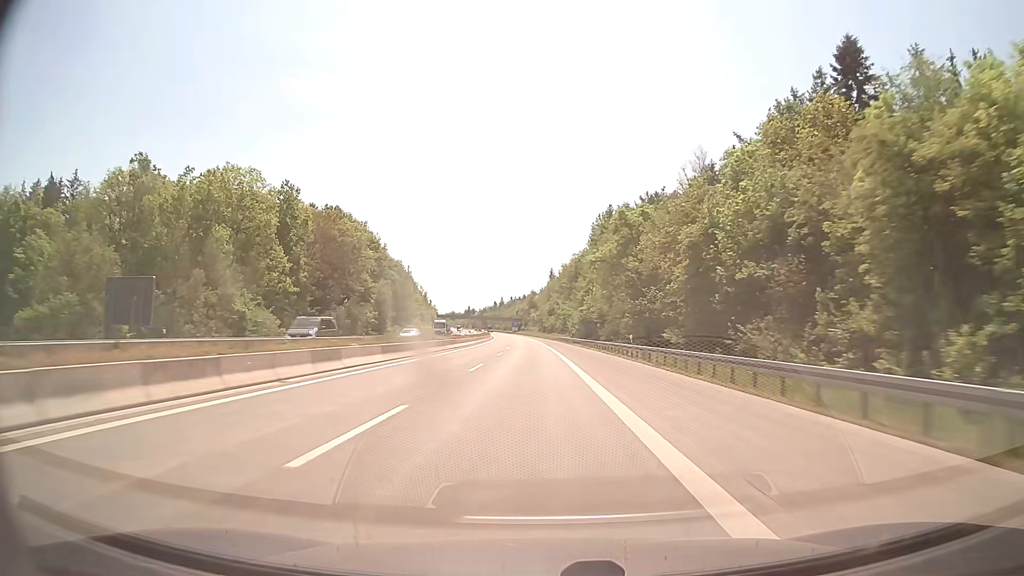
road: motorway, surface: concrete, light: Day
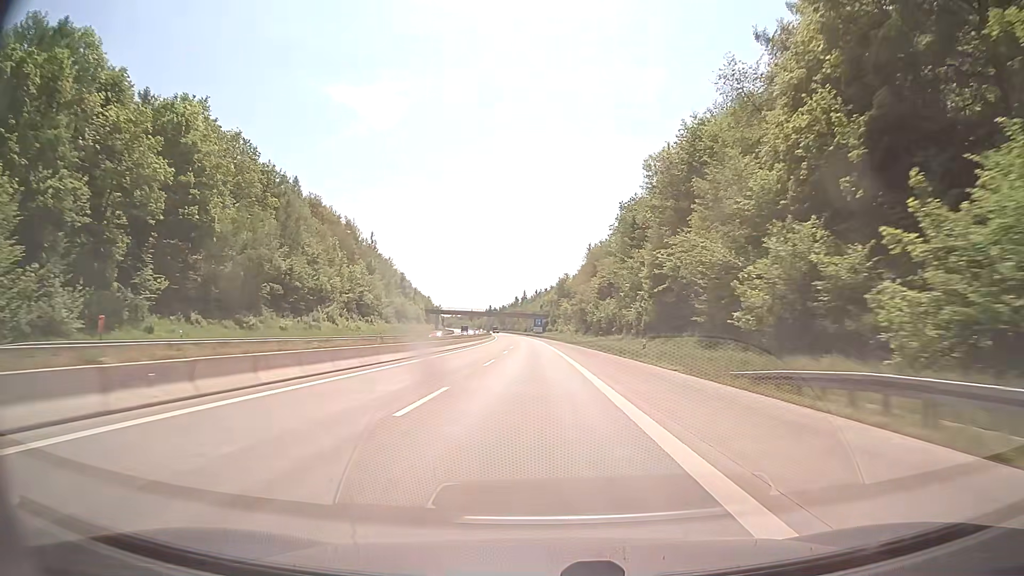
(-2.3, +103.7) m; -2°
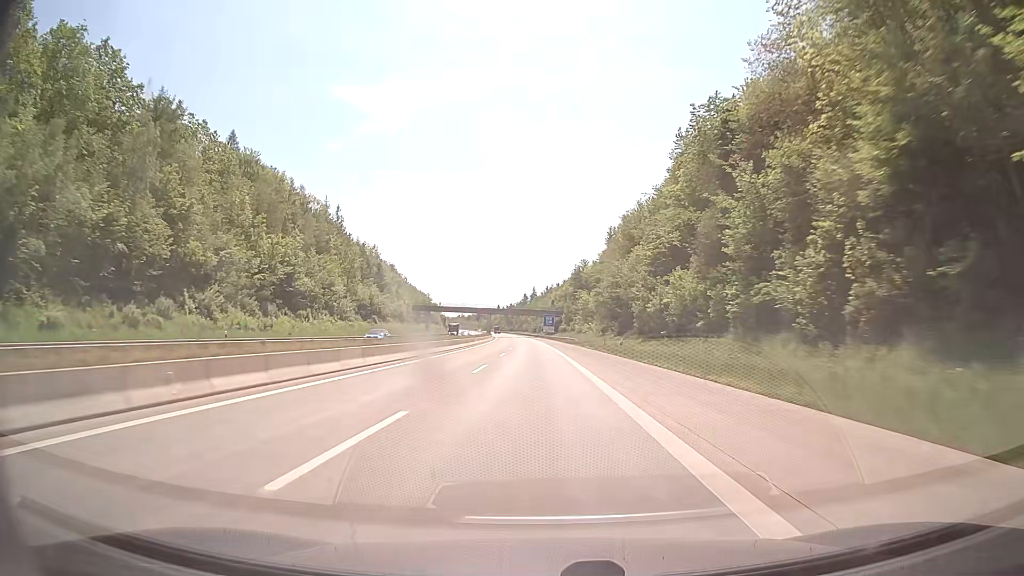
(-0.3, +41.5) m; -1°
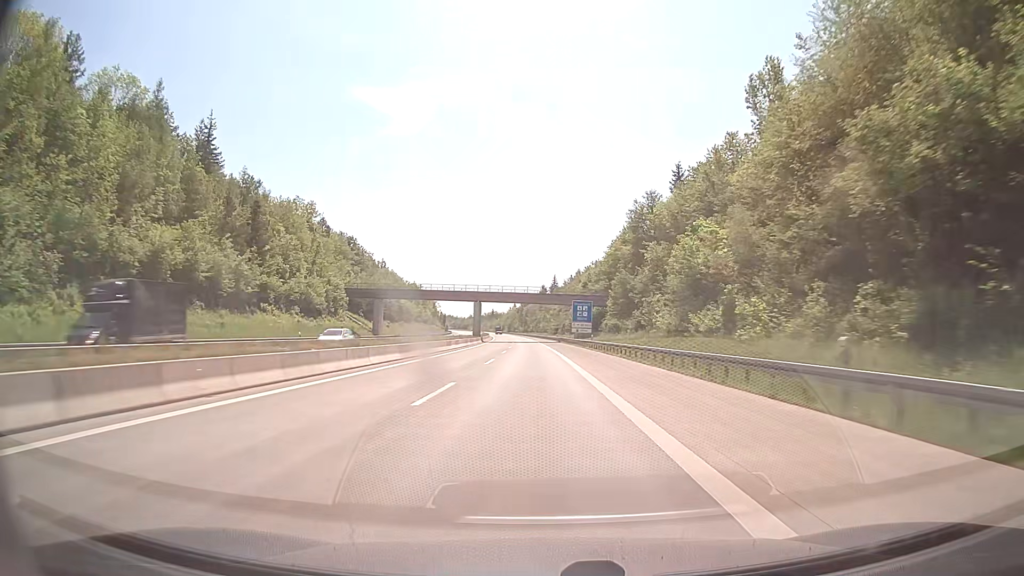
(-1.2, +83.0) m; -2°
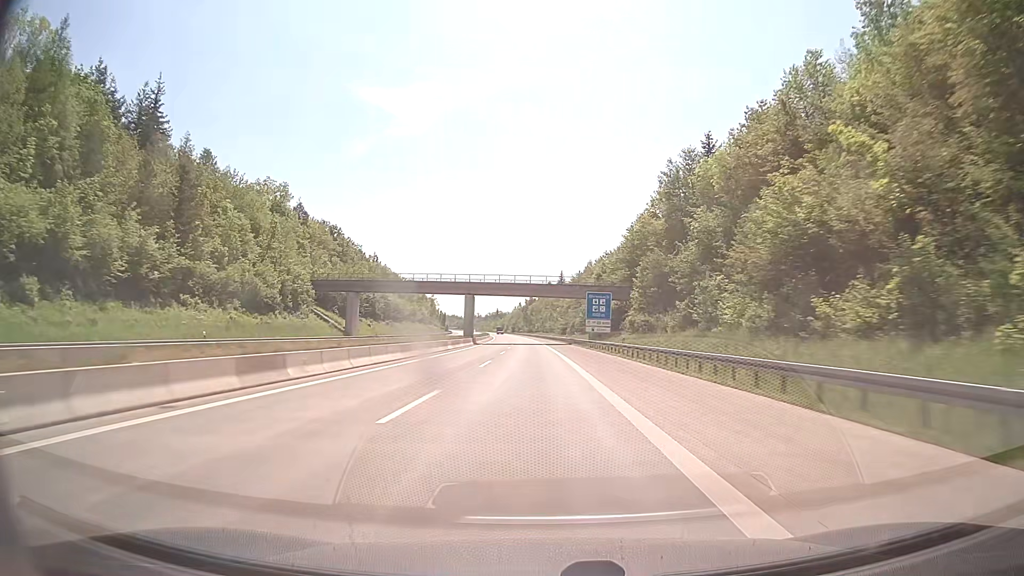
(-0.1, +20.8) m; -1°
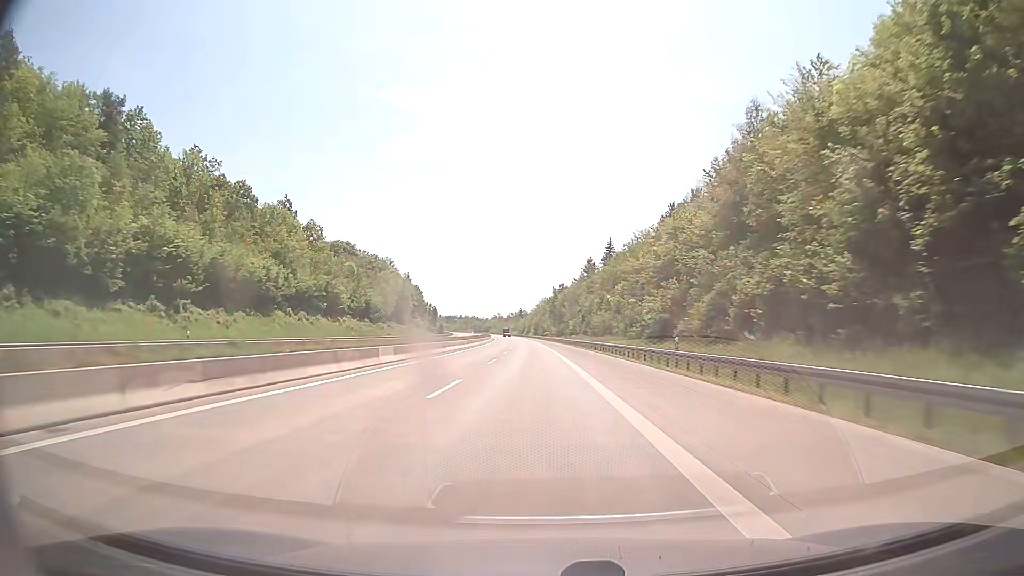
(-2.1, +103.7) m; -3°
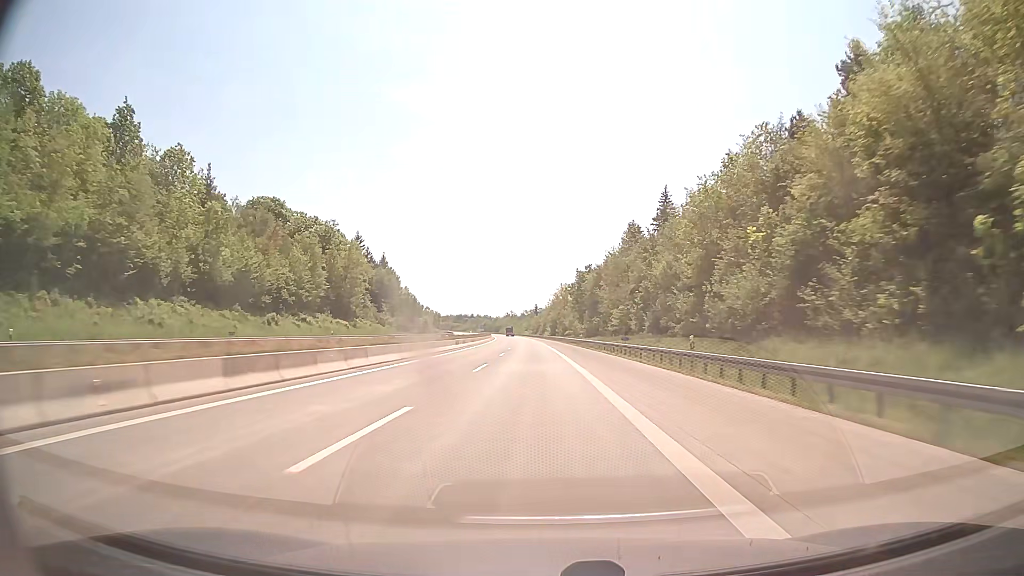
(-0.7, +62.3) m; -1°
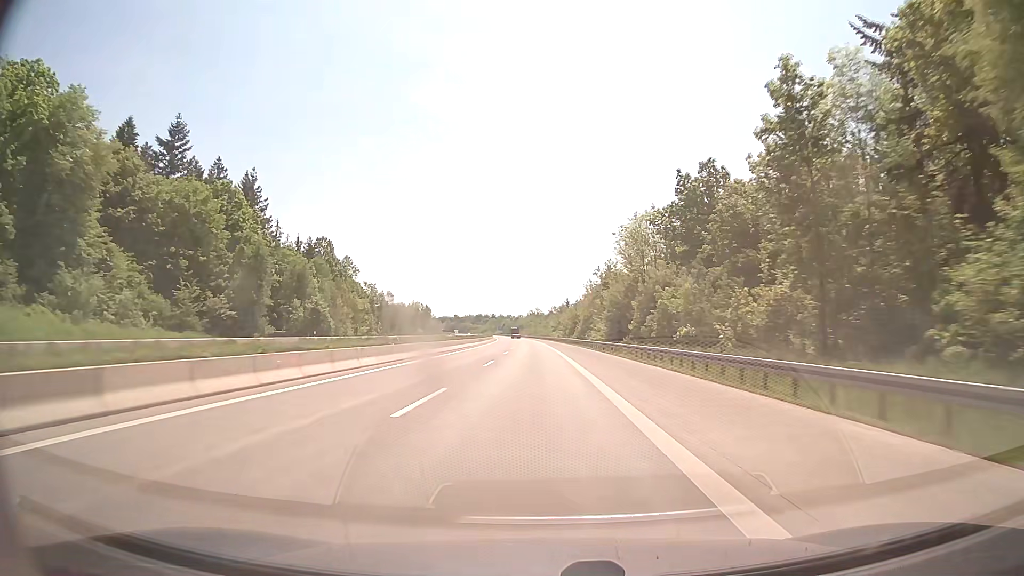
(-2.2, +103.8) m; -3°
(0, +10) (0, +20) (0, +30) (0, +40) (-1, +50) (-1, +60) (-1, +70) (-1, +80) (-2, +90) (-2, +100) m
